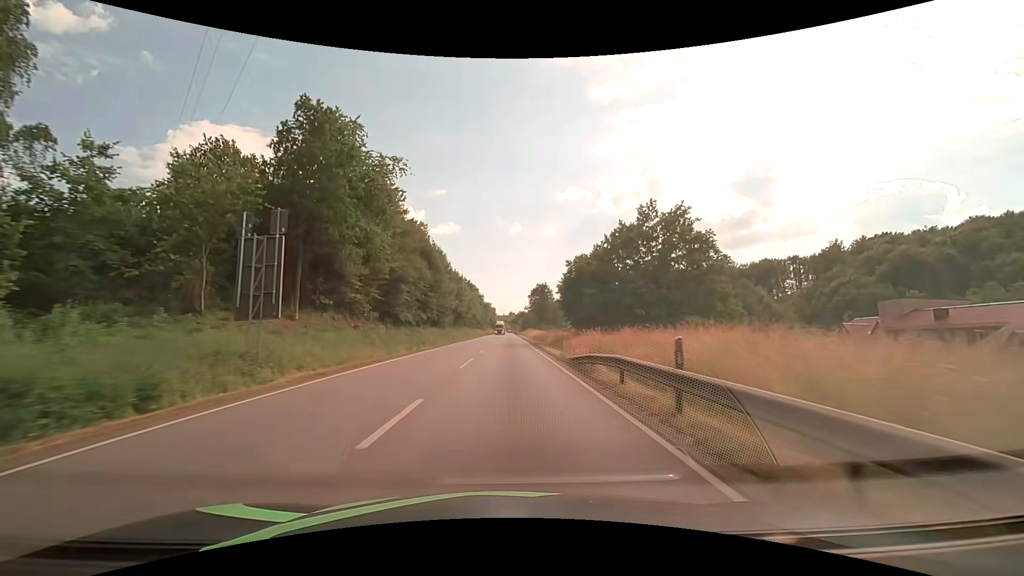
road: primary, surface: asphalt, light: Day
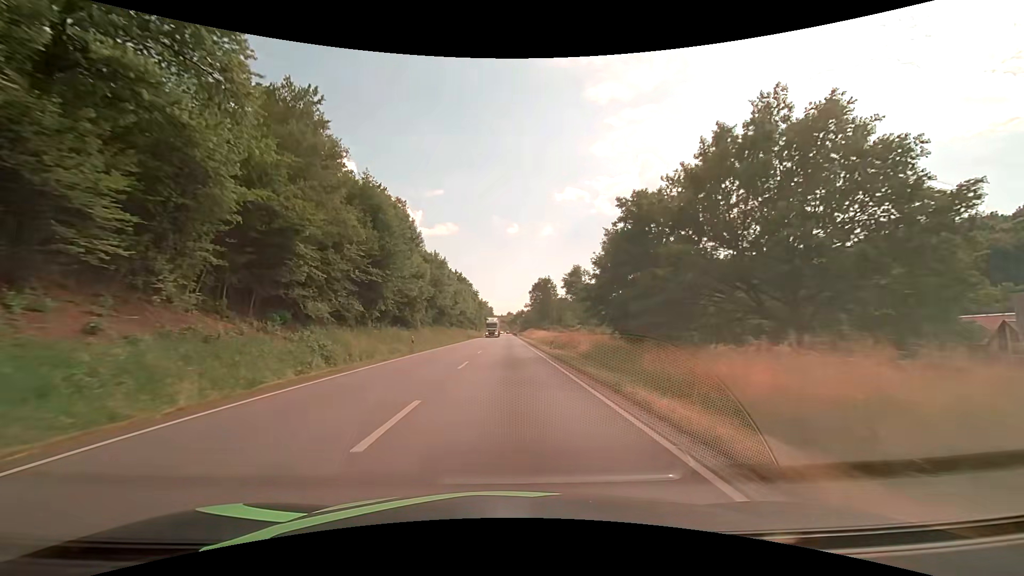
(0.0, +24.0) m; 0°
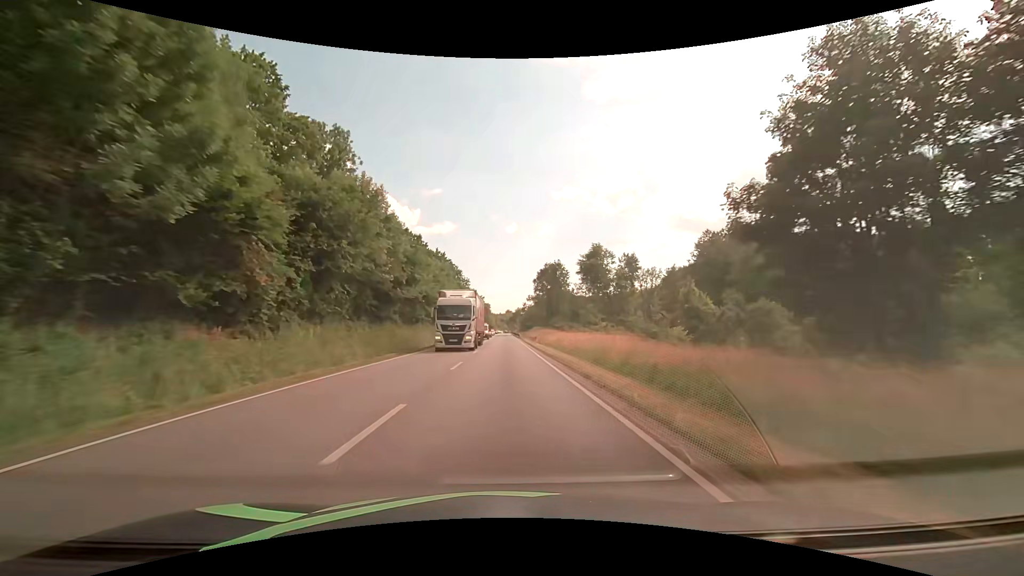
(+0.1, +36.5) m; +1°
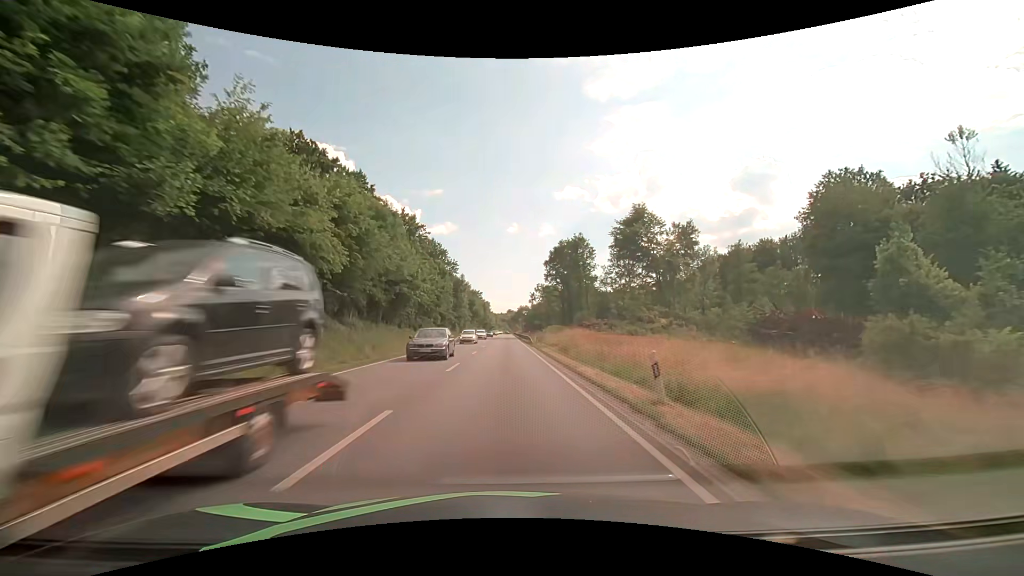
(-0.4, +36.9) m; -1°
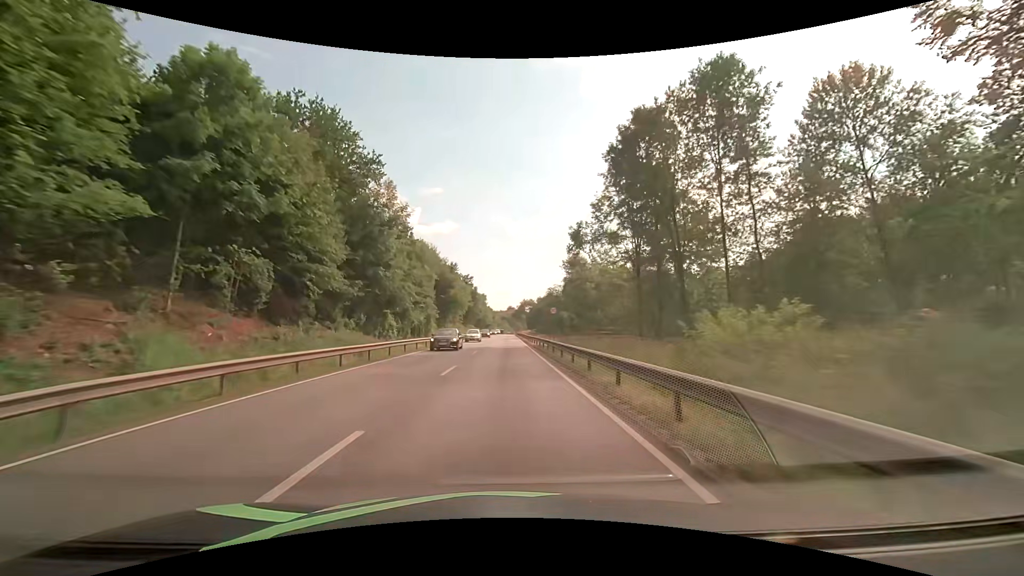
(0.0, +62.0) m; 0°
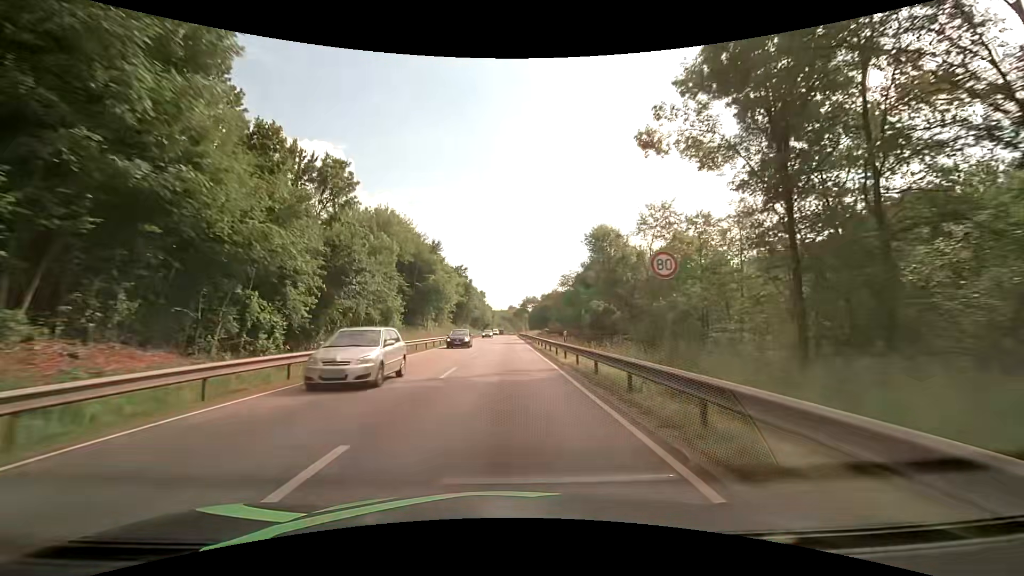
(0.0, +24.9) m; 0°
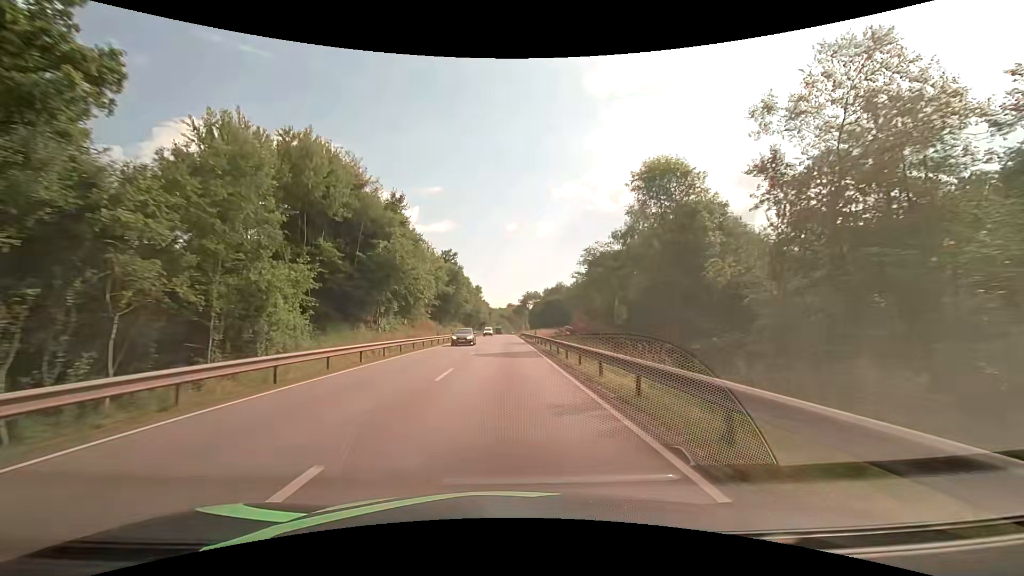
(+0.1, +25.0) m; 0°
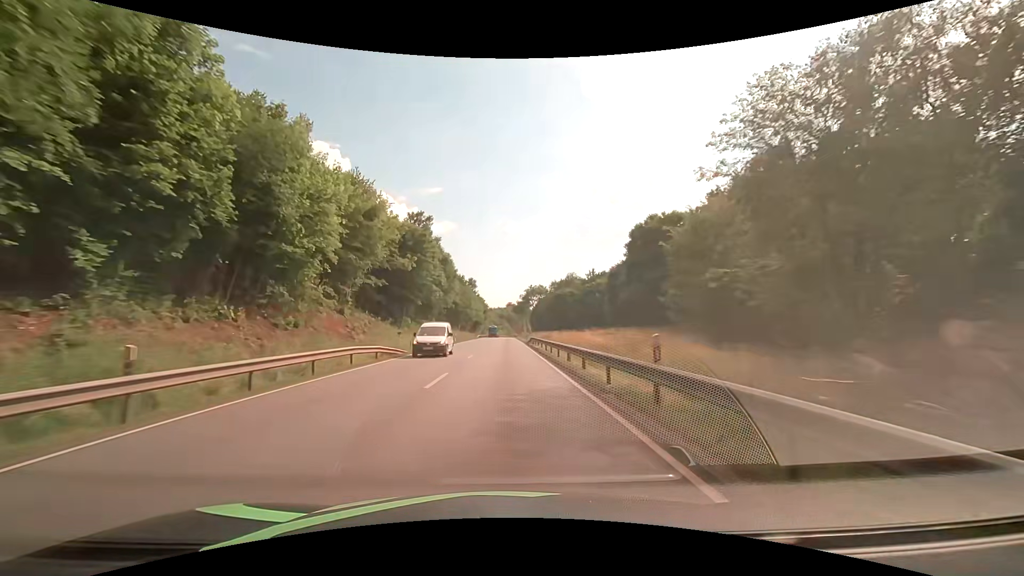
(-0.1, +37.5) m; 0°
(0, +10) (0, +20) (0, +30) (0, +40) (0, +50) (0, +60) (0, +70) (0, +80) (0, +90) (0, +100) m
